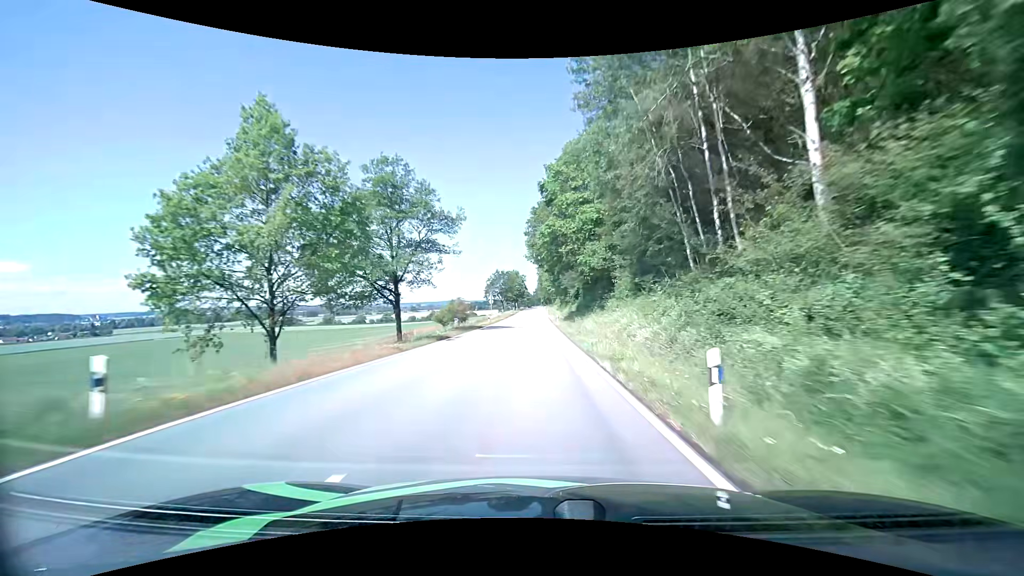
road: tertiary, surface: asphalt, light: Day
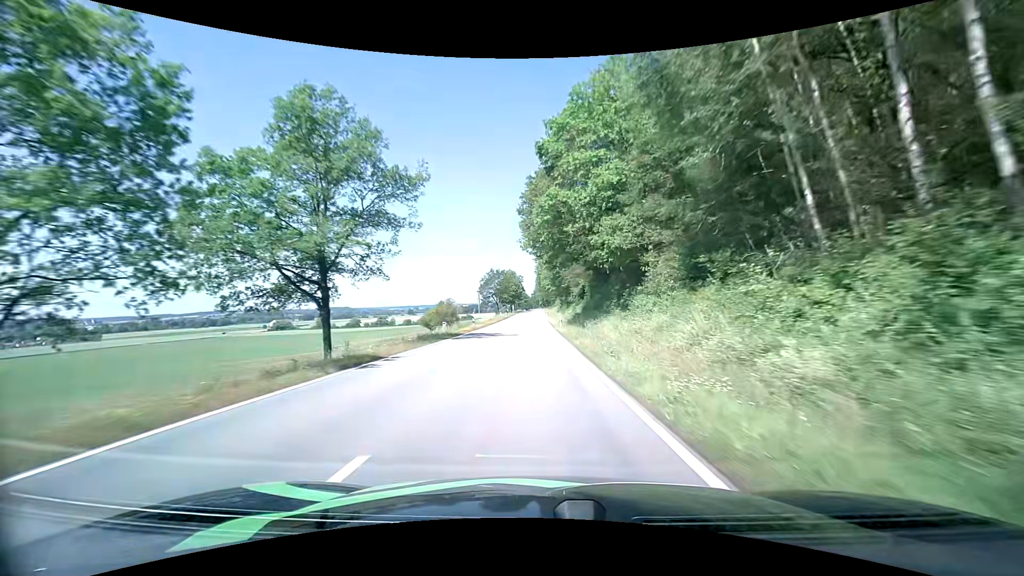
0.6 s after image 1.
(0.0, +12.3) m; 0°
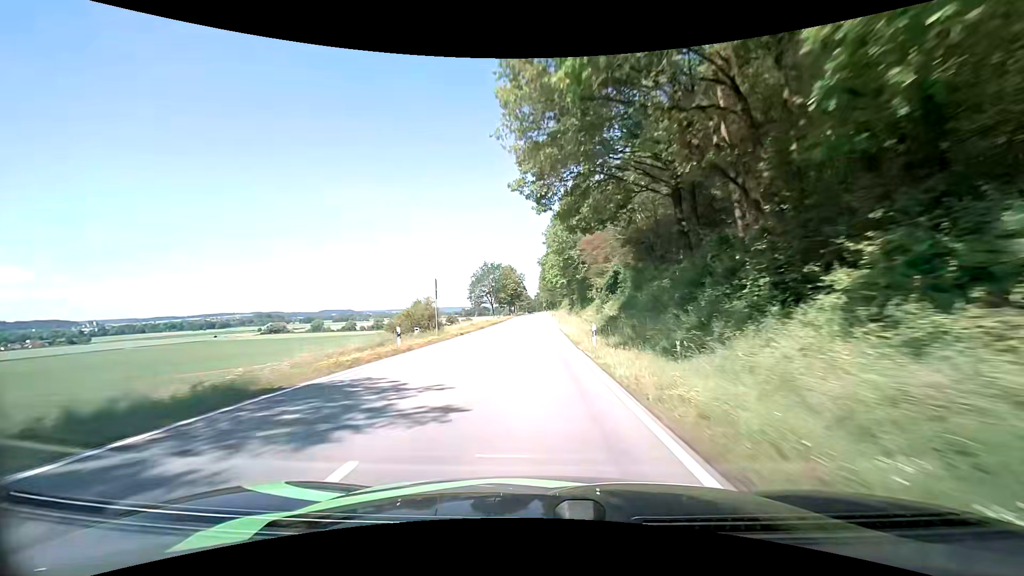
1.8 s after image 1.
(-0.1, +25.2) m; -1°
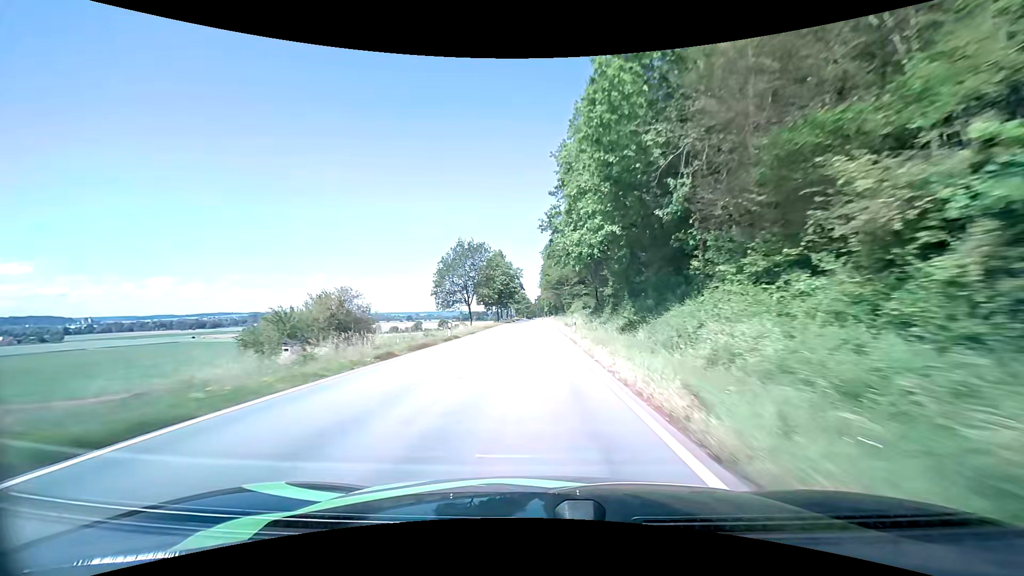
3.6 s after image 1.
(0.0, +39.1) m; 0°
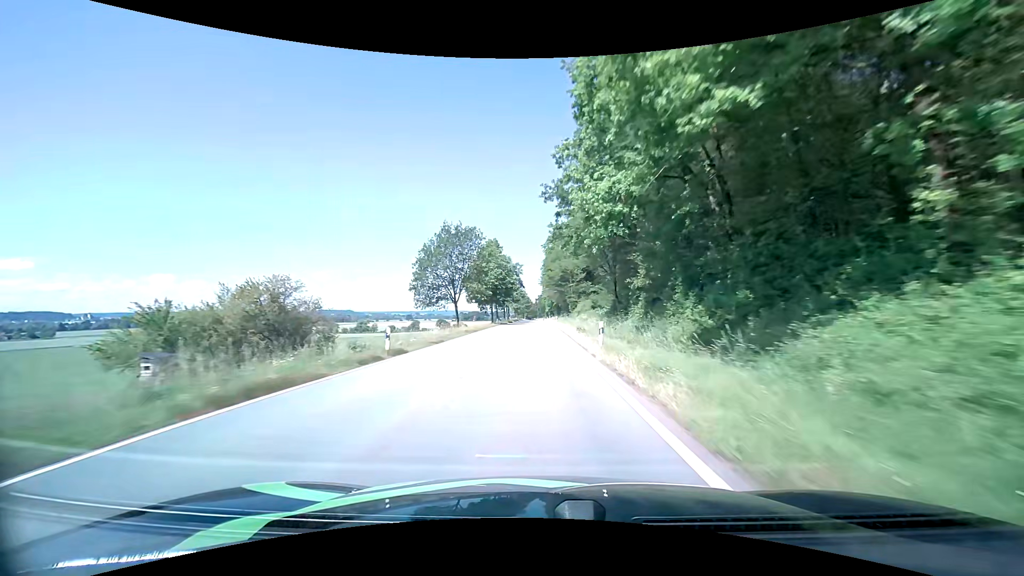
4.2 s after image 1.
(-0.1, +13.0) m; 0°
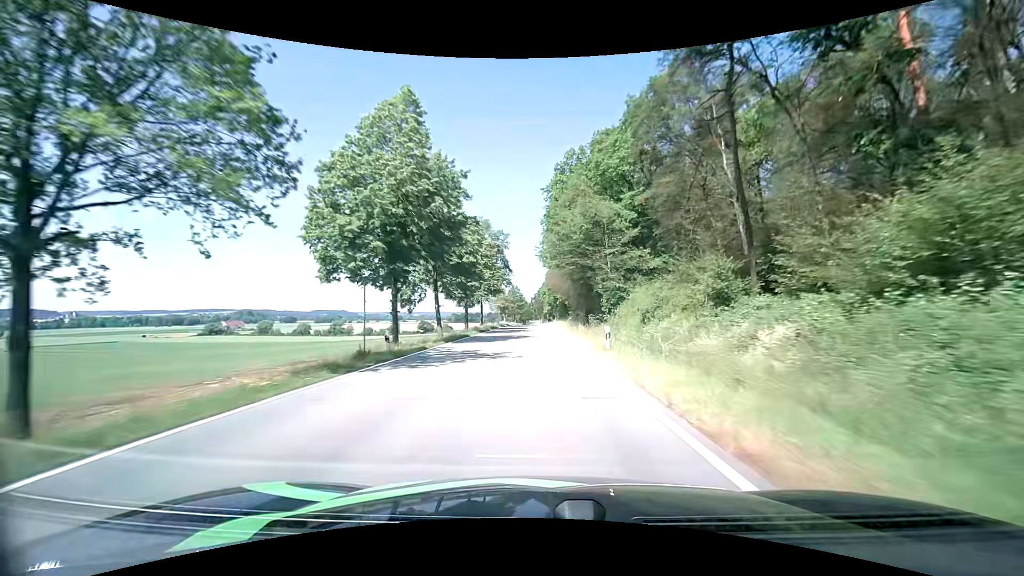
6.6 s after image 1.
(0.0, +52.6) m; +1°
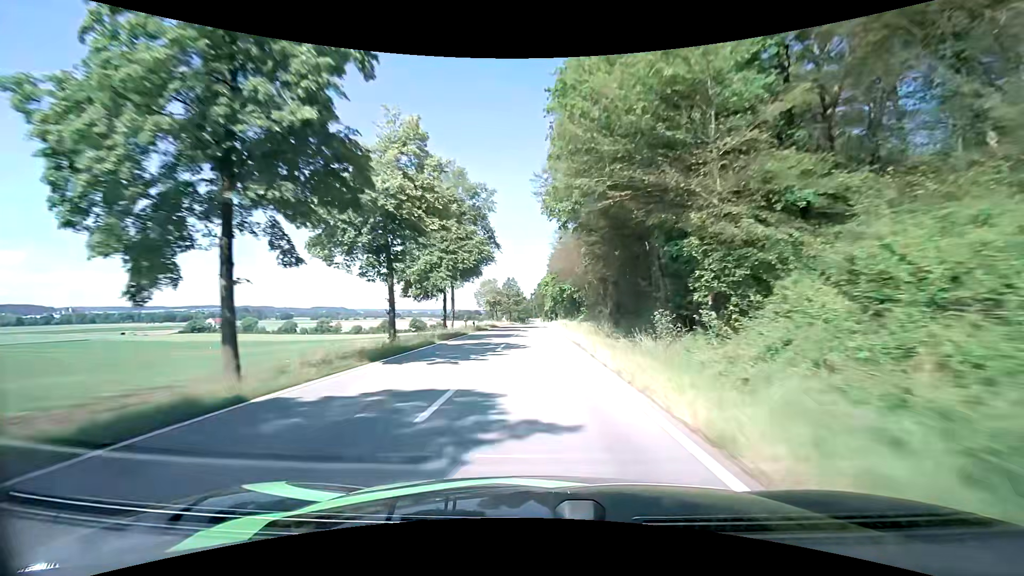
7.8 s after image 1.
(-0.1, +26.6) m; -1°
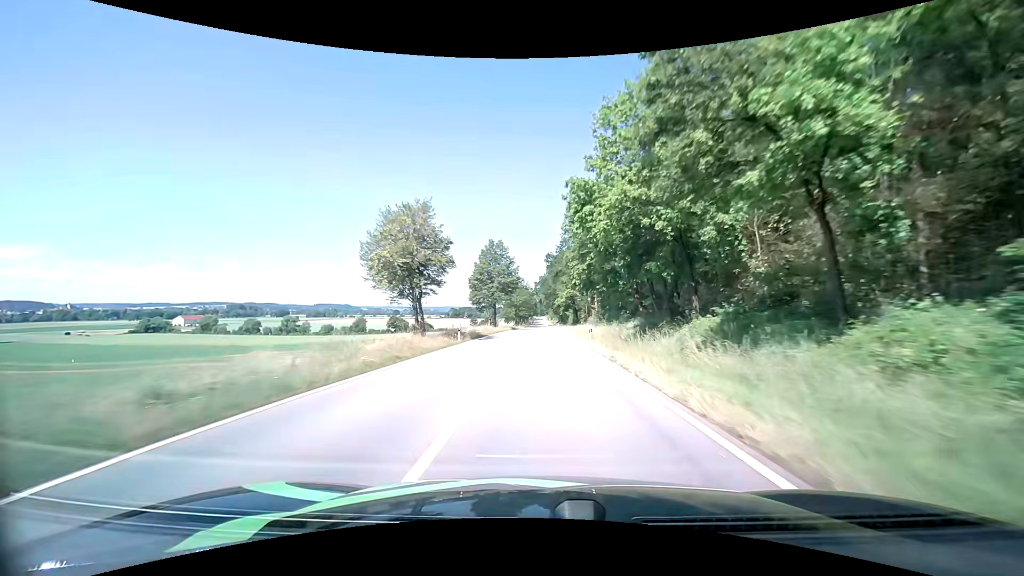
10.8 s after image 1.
(-0.2, +65.8) m; -1°
(0, +10) (0, +20) (0, +30) (+1, +40) (+1, +50) (+1, +60) (+1, +70) (+2, +80) (+2, +90) (+2, +100) m
